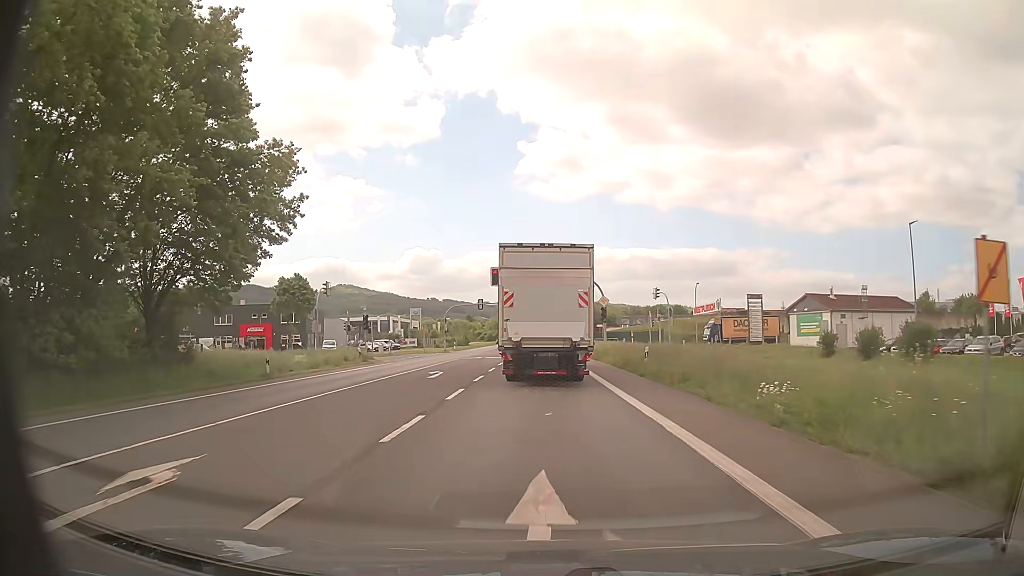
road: primary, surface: asphalt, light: Day
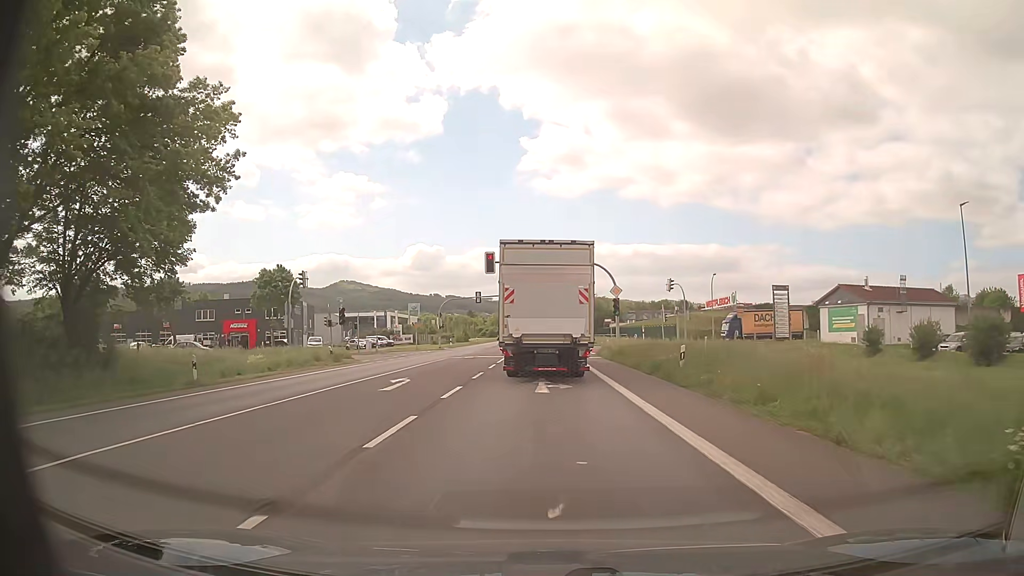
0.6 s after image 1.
(0.0, +6.8) m; 0°
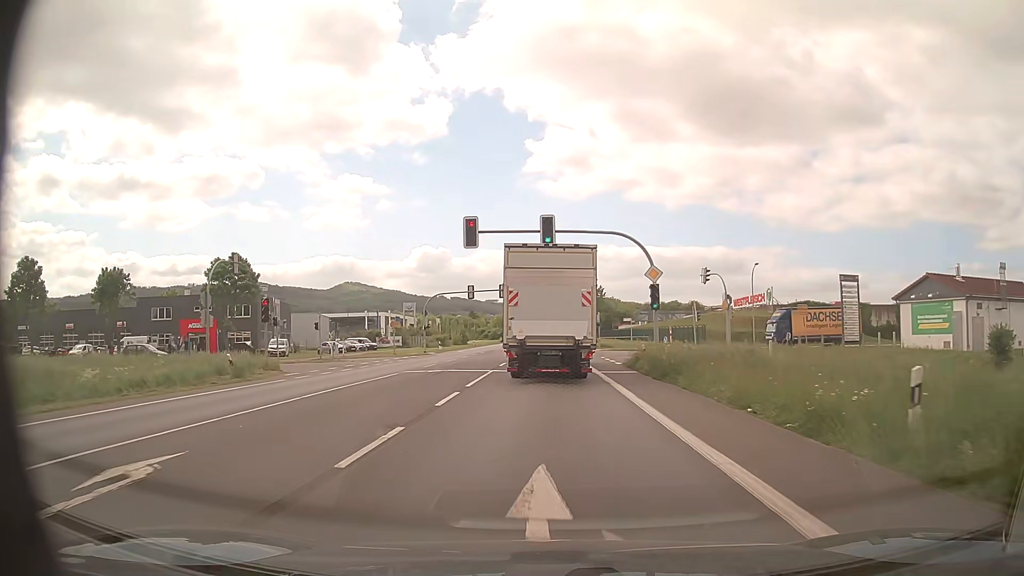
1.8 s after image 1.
(0.0, +13.5) m; 0°
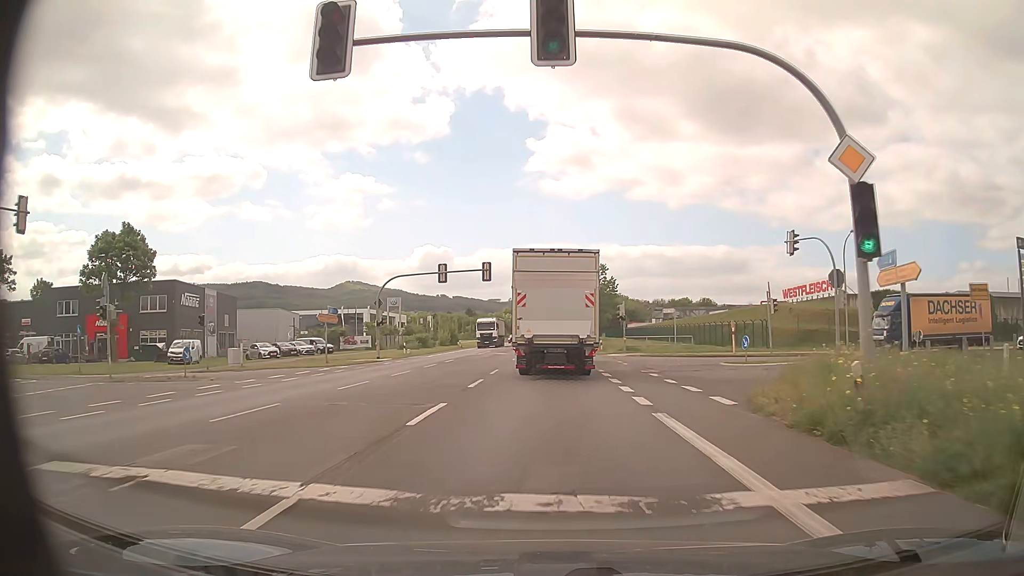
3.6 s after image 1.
(0.0, +20.1) m; 0°
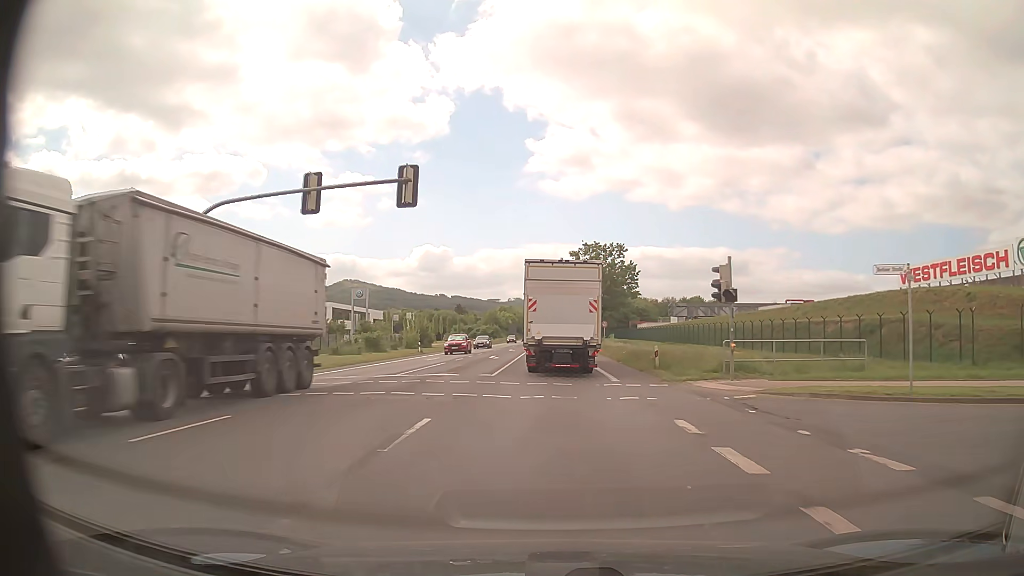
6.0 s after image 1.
(0.0, +28.0) m; 0°
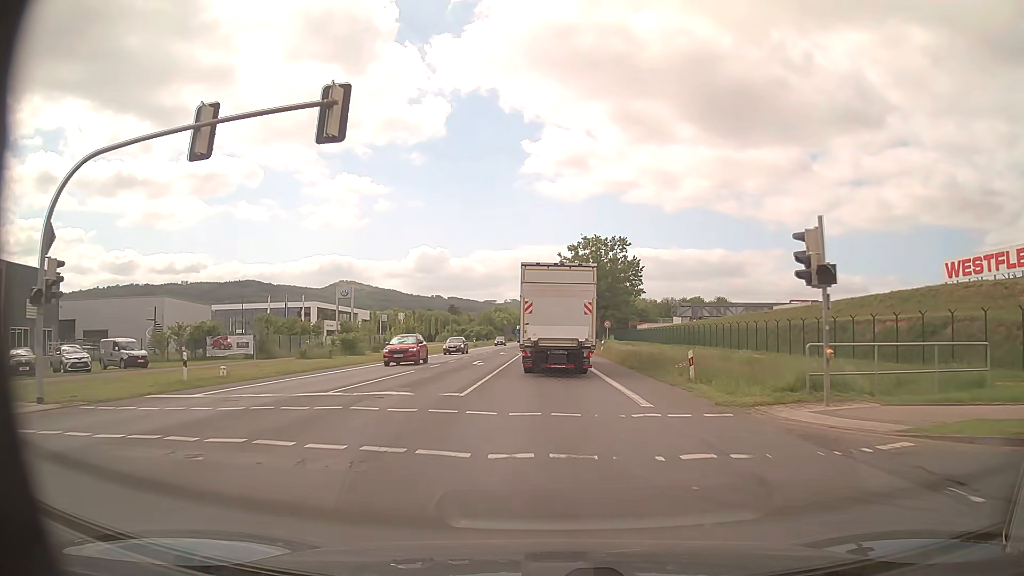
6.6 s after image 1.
(0.0, +7.3) m; 0°
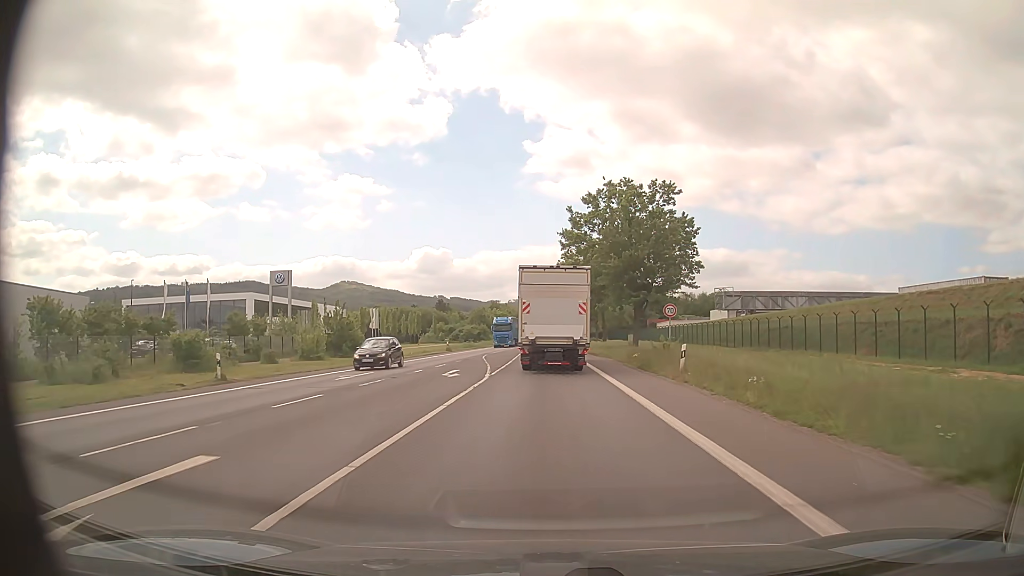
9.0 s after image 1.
(-0.1, +30.8) m; -1°
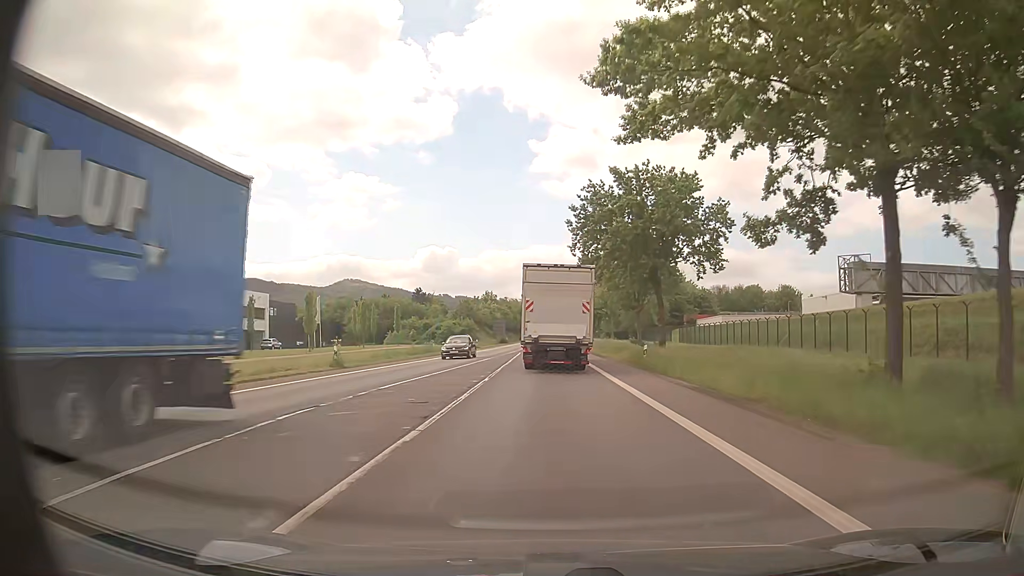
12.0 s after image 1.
(-0.2, +40.5) m; 0°
(0, +10) (0, +20) (0, +30) (0, +40) (0, +50) (0, +60) (0, +70) (0, +80) (0, +90) (0, +100) m
